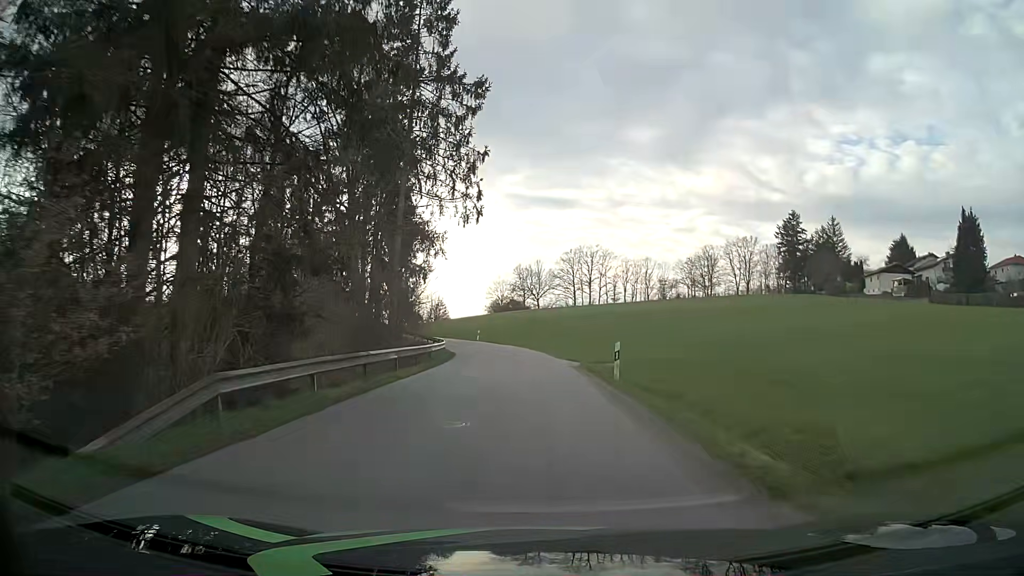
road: residential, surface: asphalt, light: Day
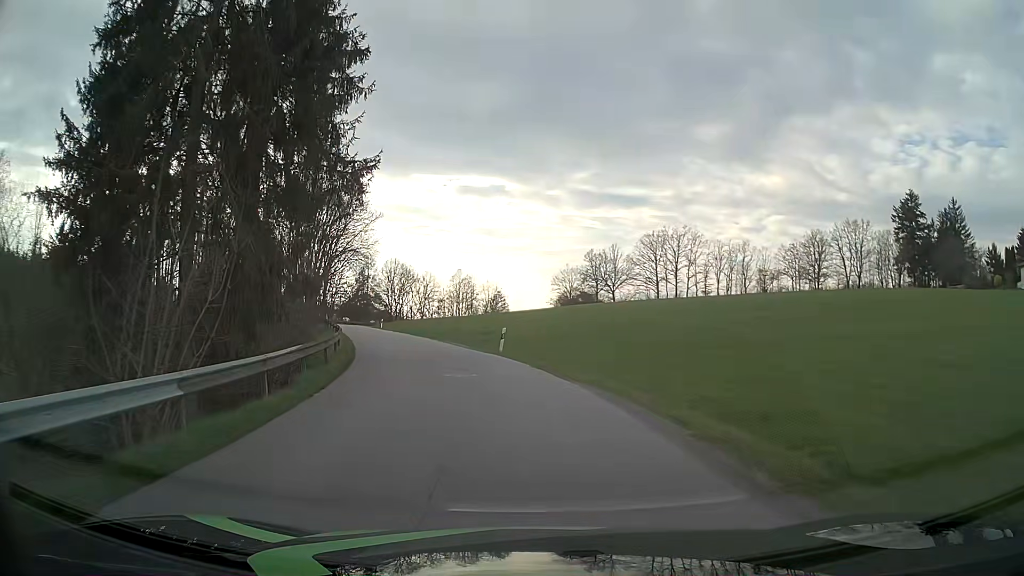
(-1.1, +37.7) m; -6°
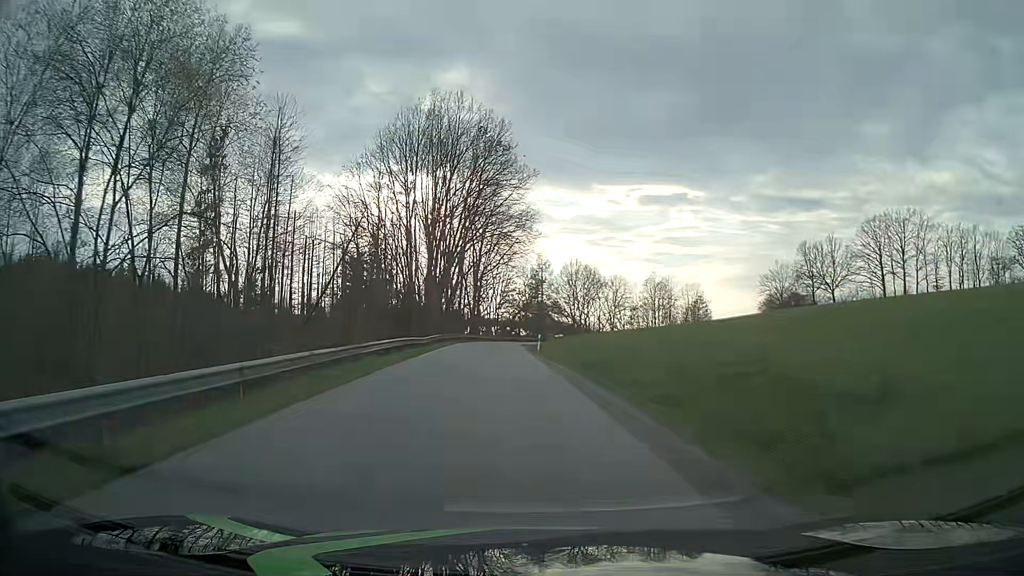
(-4.2, +30.6) m; -16°
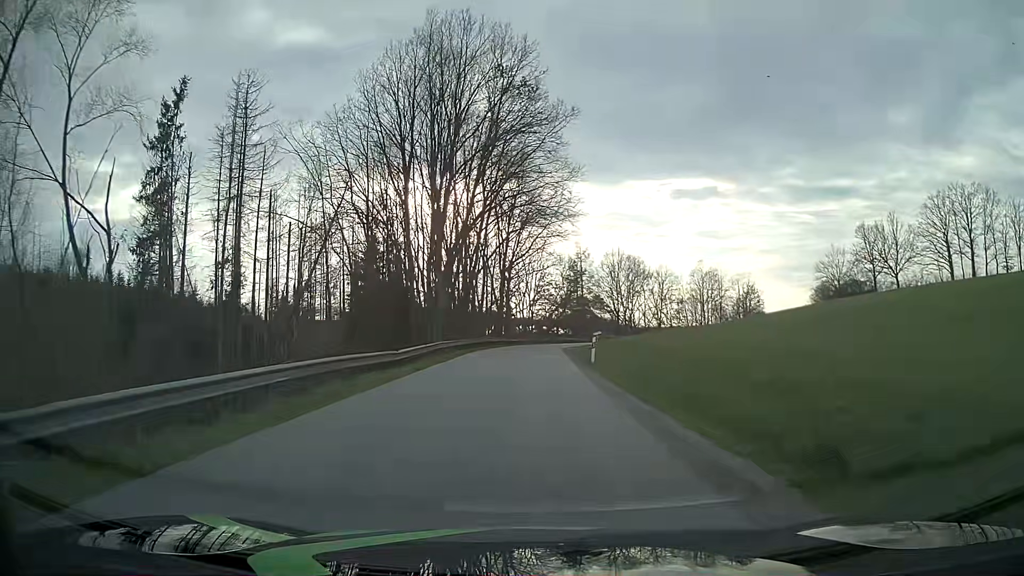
(-0.6, +15.7) m; -4°
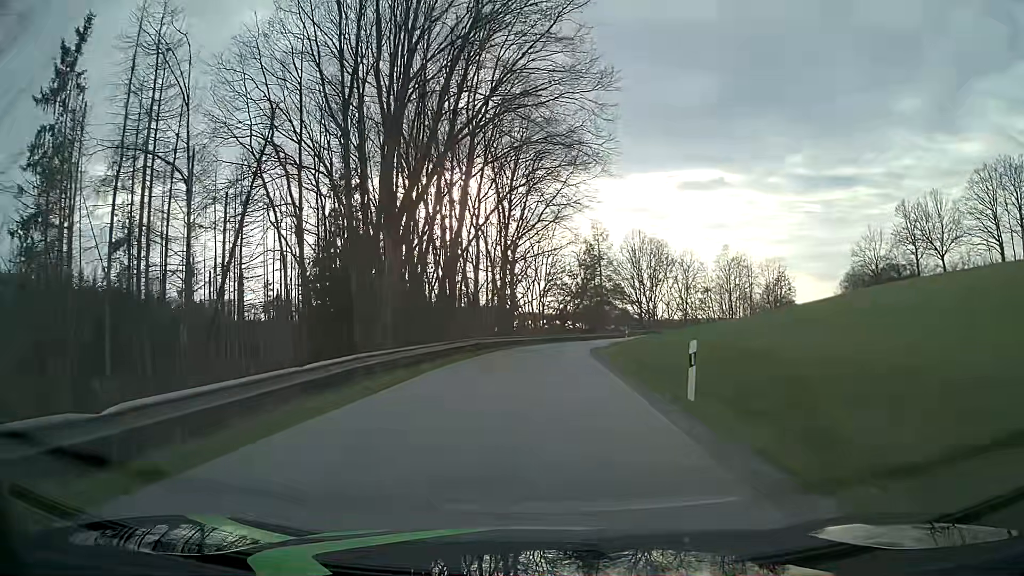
(-0.1, +15.7) m; -1°
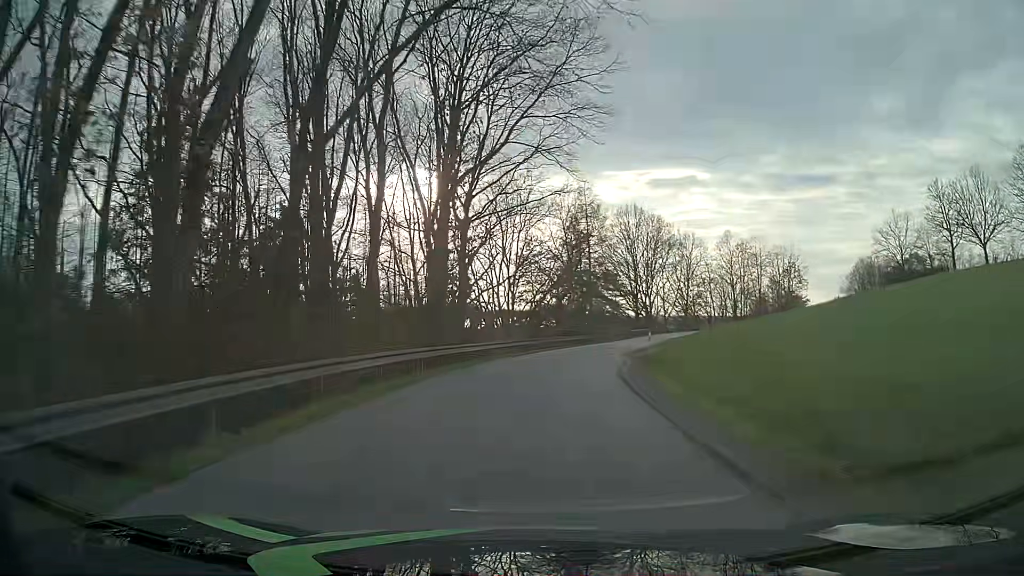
(+0.3, +23.2) m; +2°
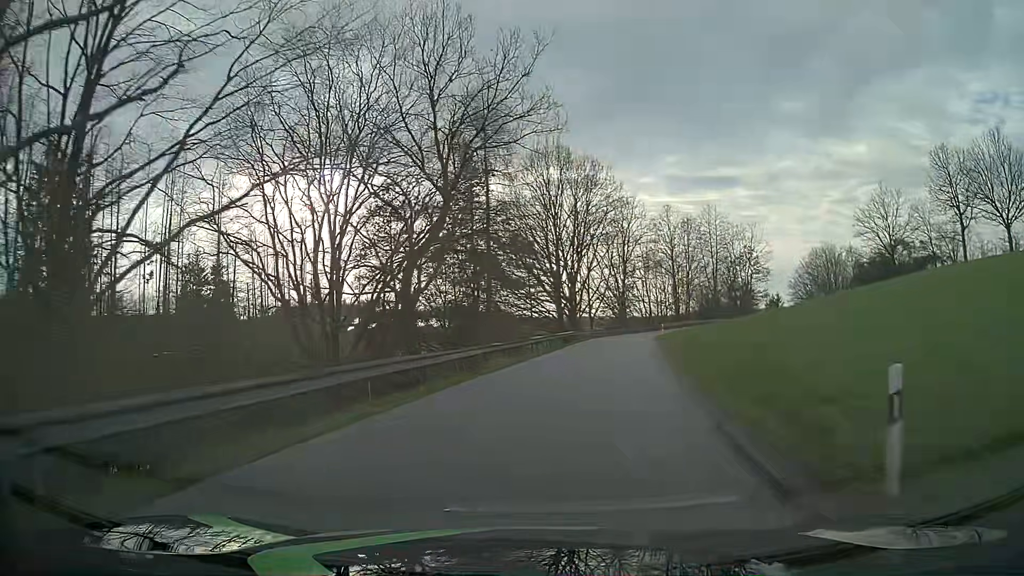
(+2.5, +31.0) m; +9°
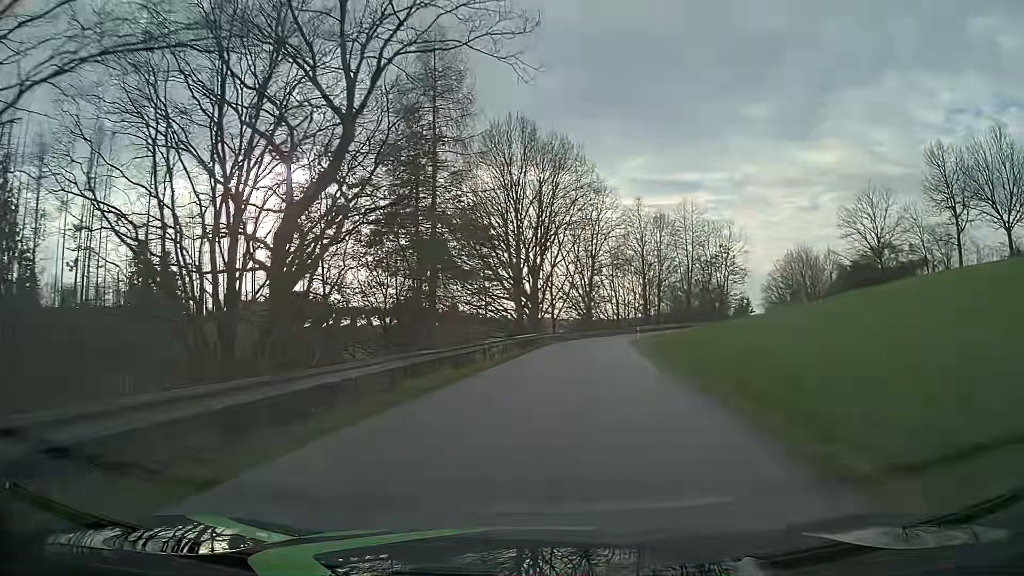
(+0.2, +7.9) m; +3°
(0, +10) (+1, +20) (+3, +30) (+4, +40) (+6, +50) (+8, +59) (+12, +69) (+18, +76) (+27, +80) (+37, +80) m
